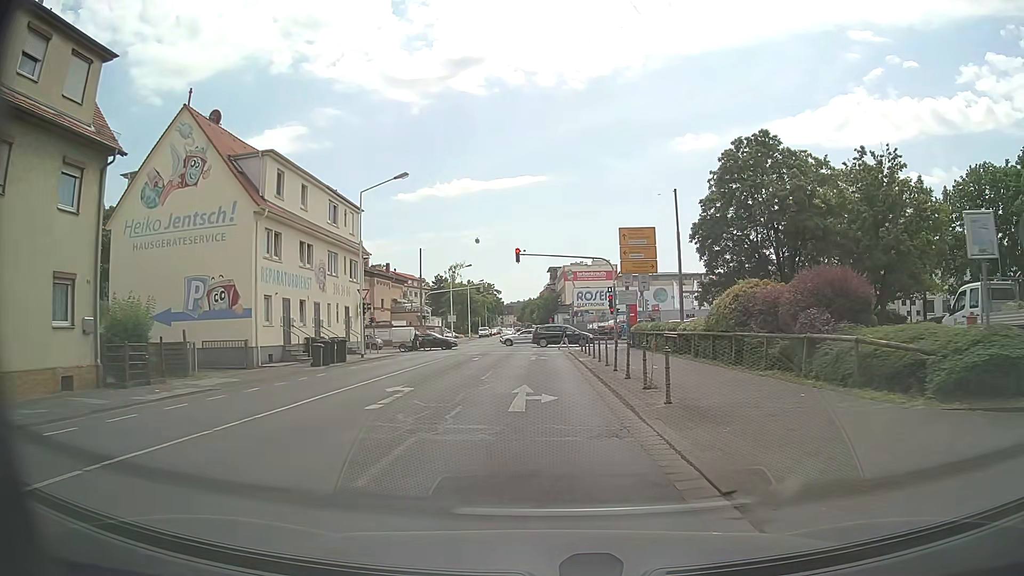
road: secondary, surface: asphalt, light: Day
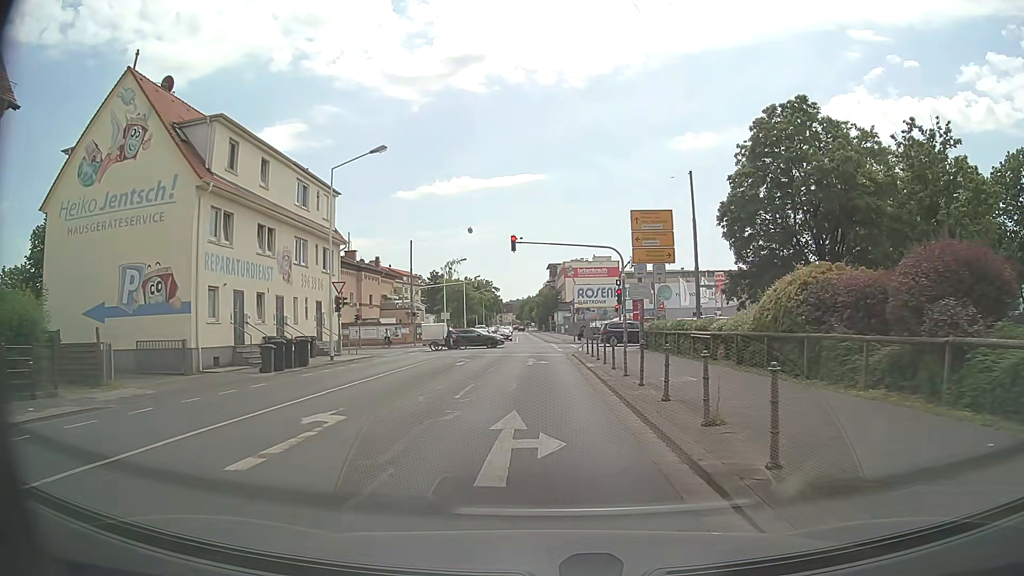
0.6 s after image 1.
(0.0, +5.1) m; 0°
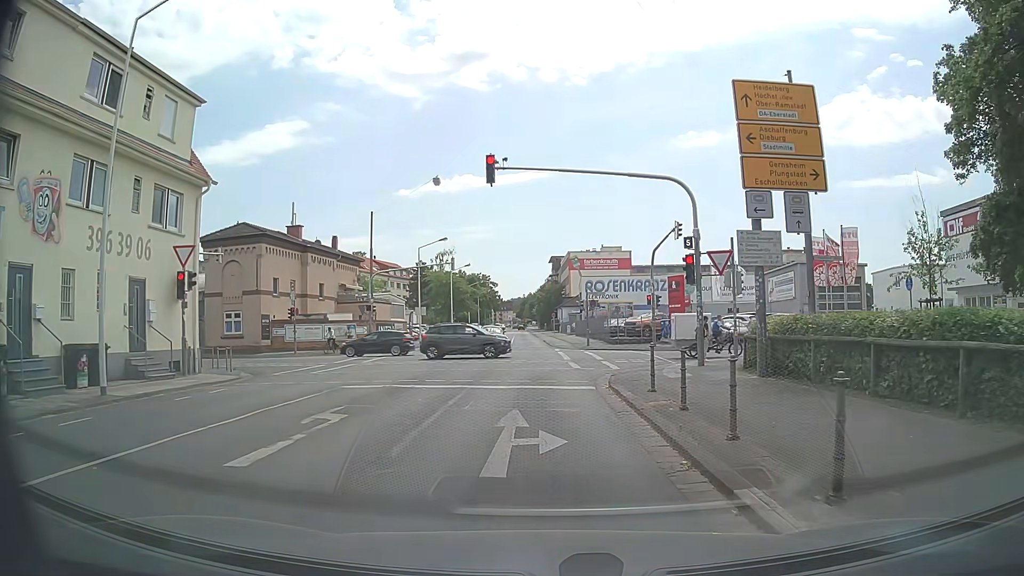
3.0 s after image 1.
(-0.1, +17.3) m; 0°
(0, +10) (0, +20) (-1, +30) (-1, +40) (-1, +50) (-2, +60) (-2, +70) (-2, +80) (-3, +90) (-3, +100) m
